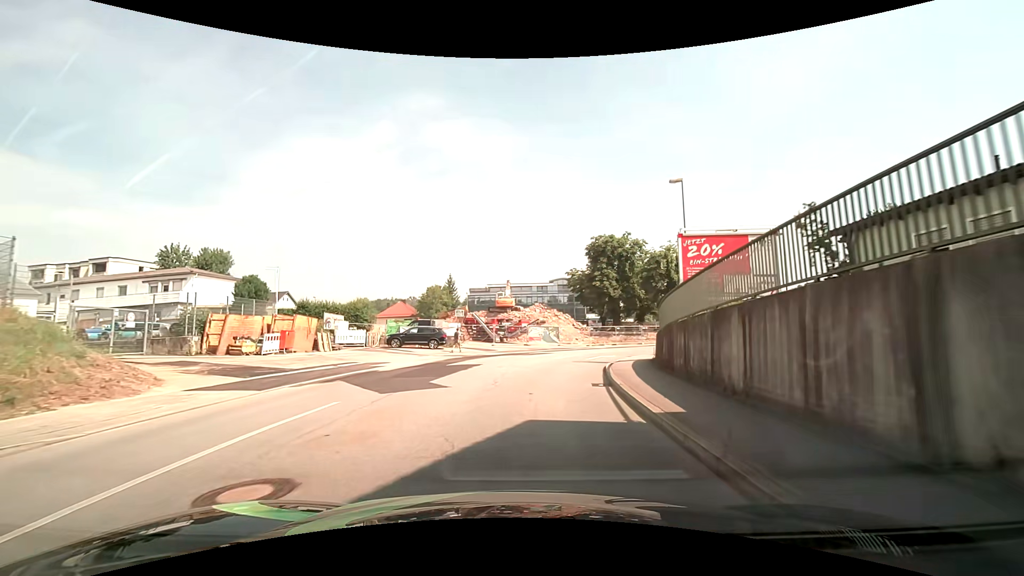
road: tertiary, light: Day
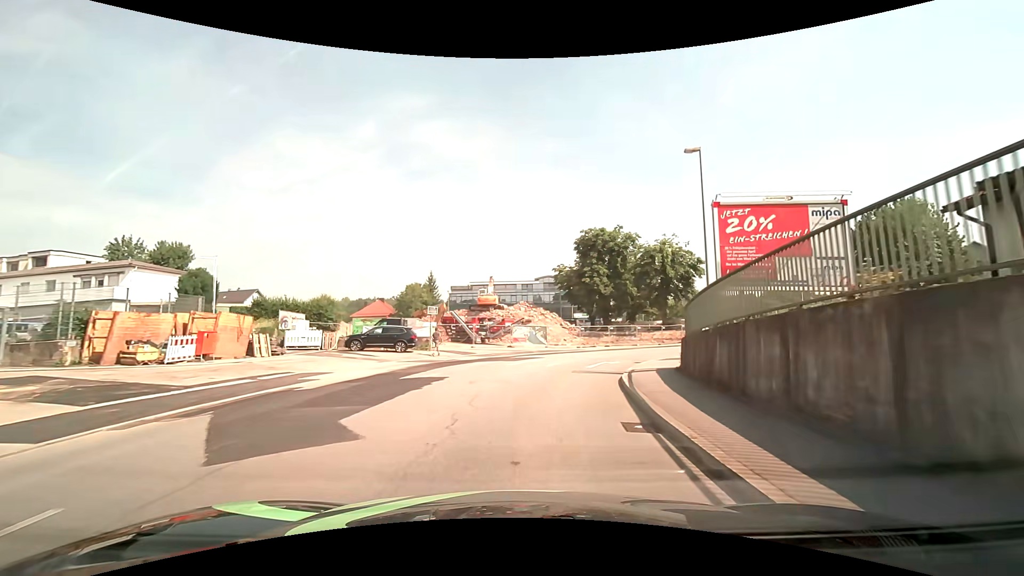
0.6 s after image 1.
(+0.2, +5.4) m; +3°
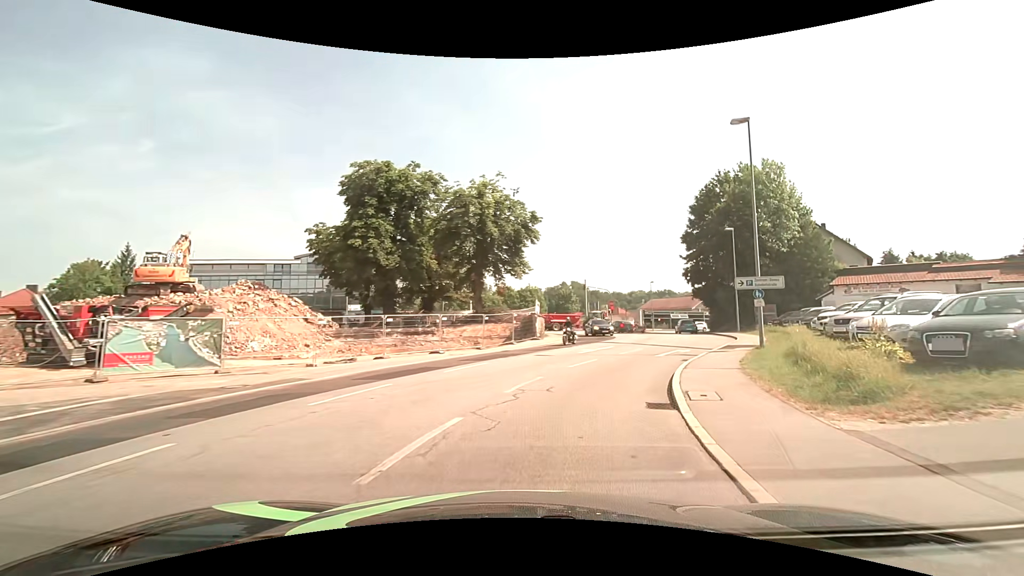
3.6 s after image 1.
(+4.6, +25.6) m; +24°
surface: asphalt
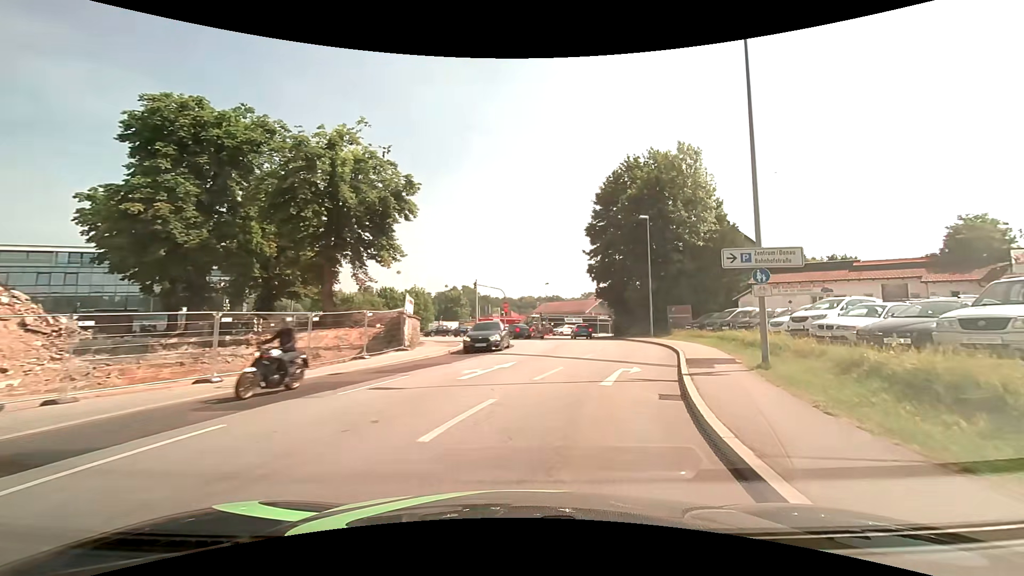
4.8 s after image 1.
(+0.8, +10.2) m; +11°
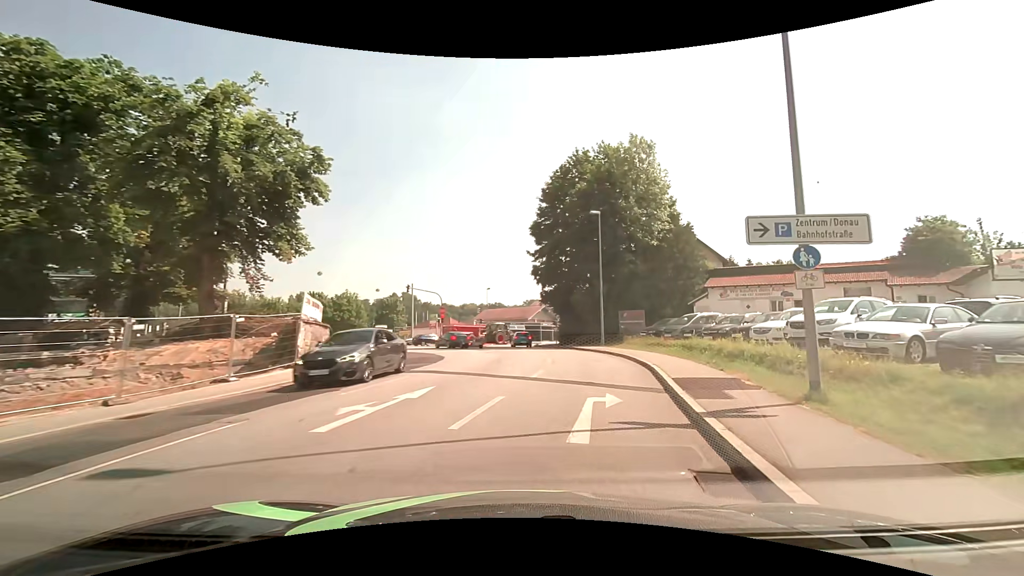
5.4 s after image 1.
(+0.3, +5.1) m; +7°
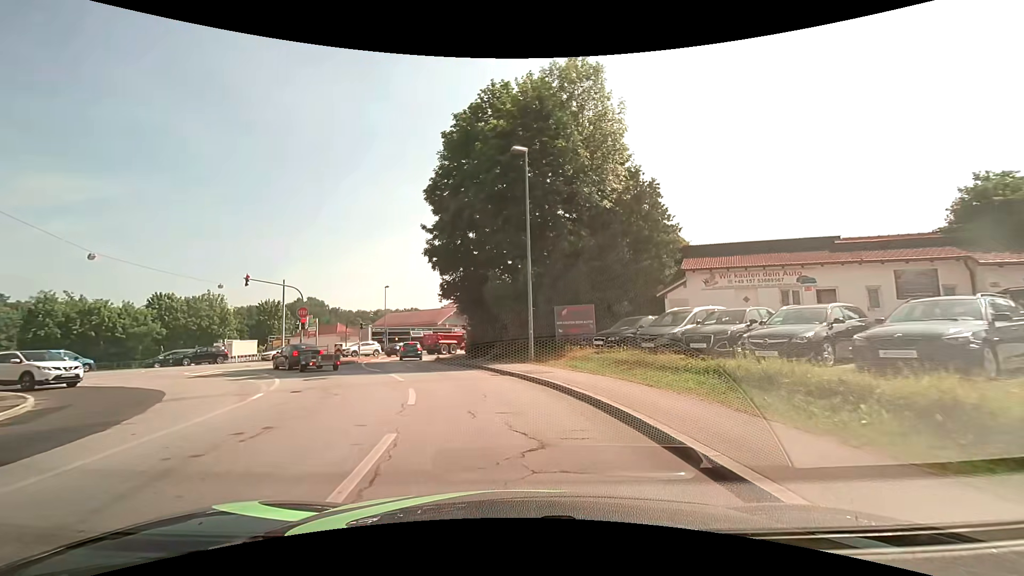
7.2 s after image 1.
(+1.7, +14.5) m; +9°
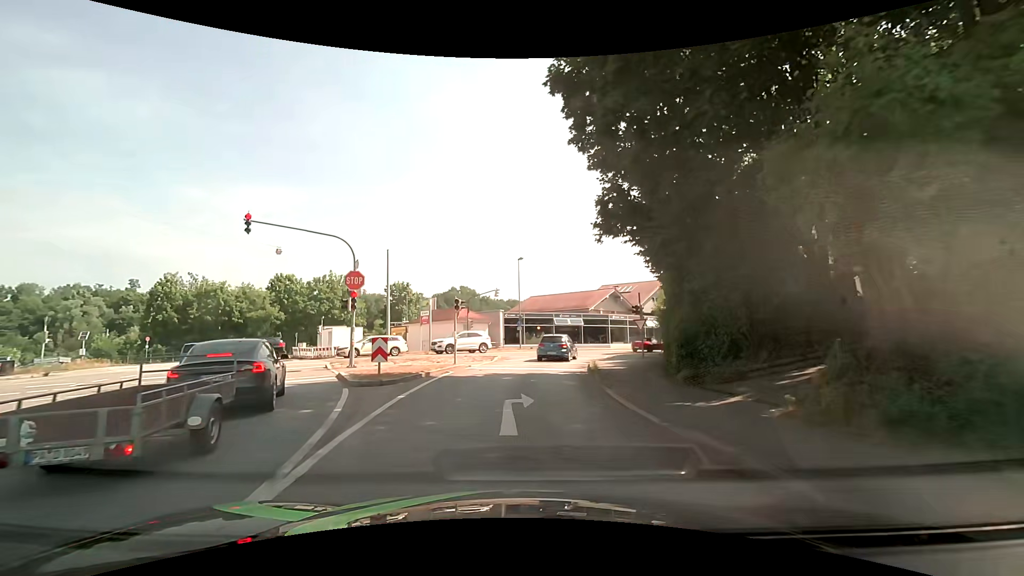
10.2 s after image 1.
(-2.8, +19.7) m; -17°
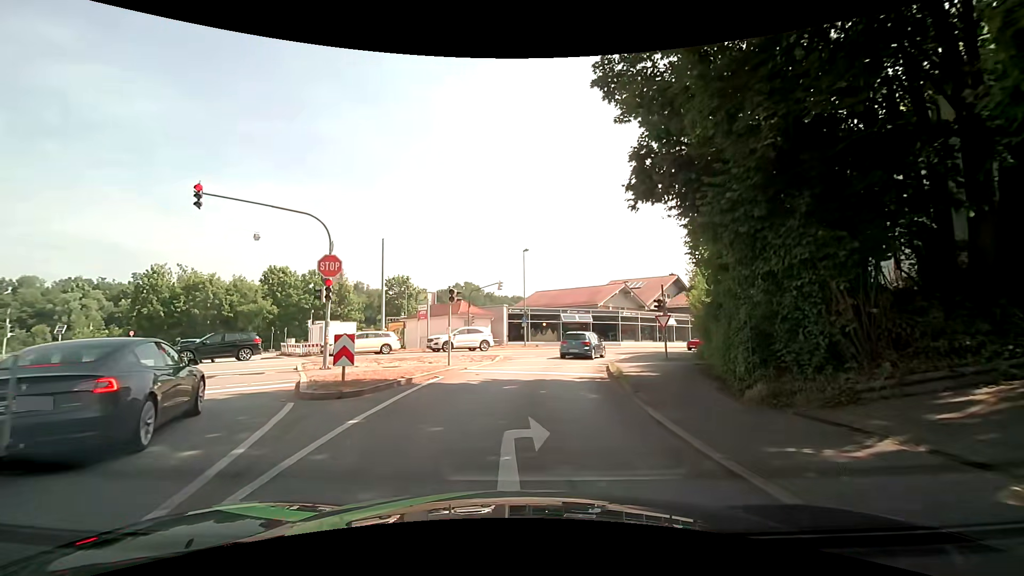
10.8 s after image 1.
(0.0, +3.6) m; -1°
